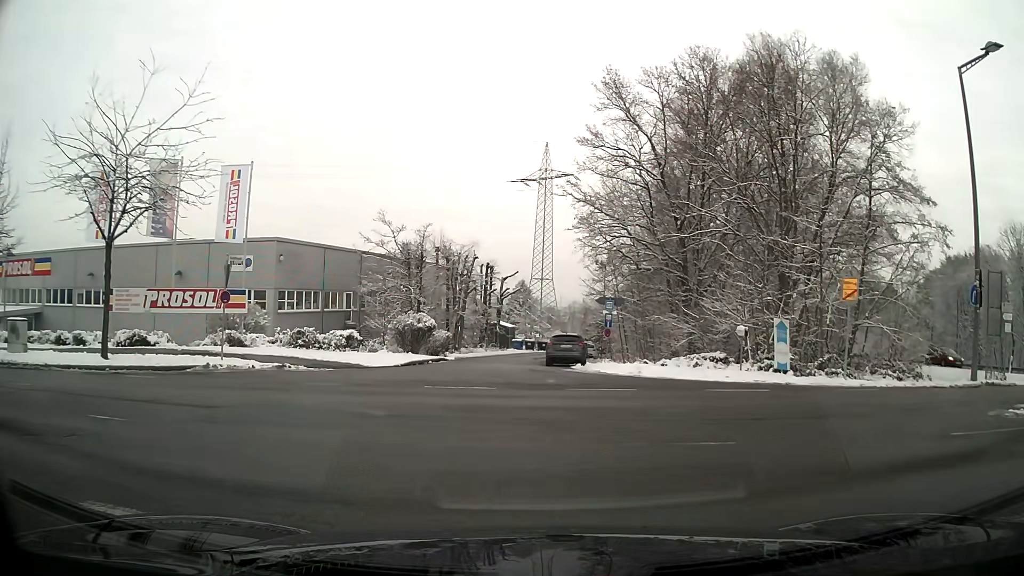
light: Day
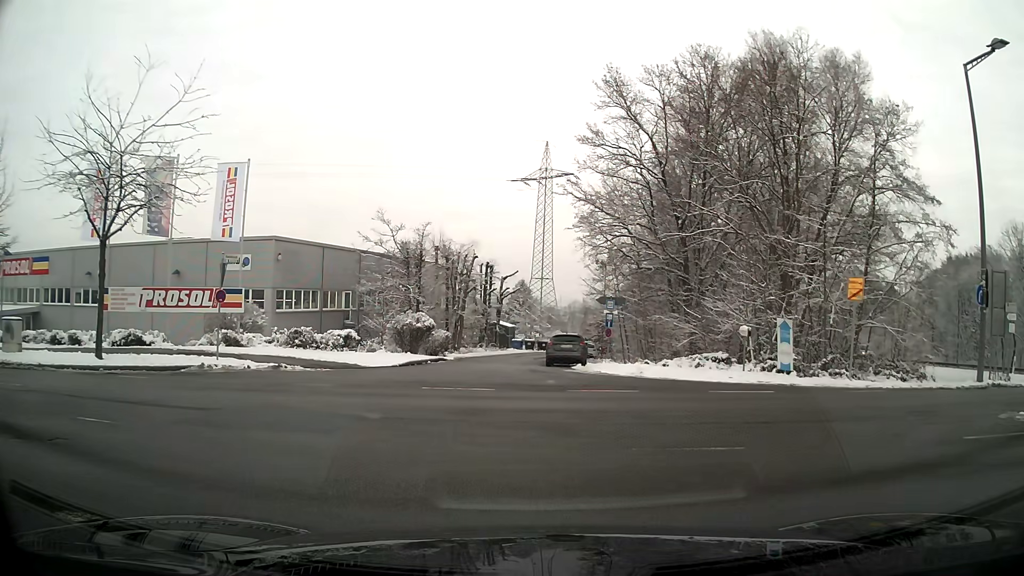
(0.0, +0.3) m; 0°
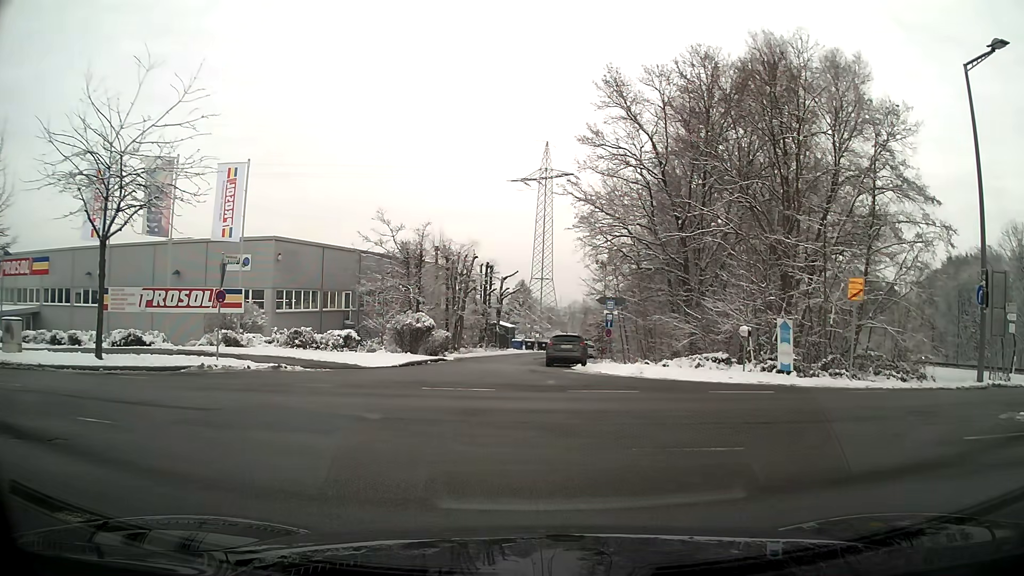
(0.0, +0.1) m; 0°
